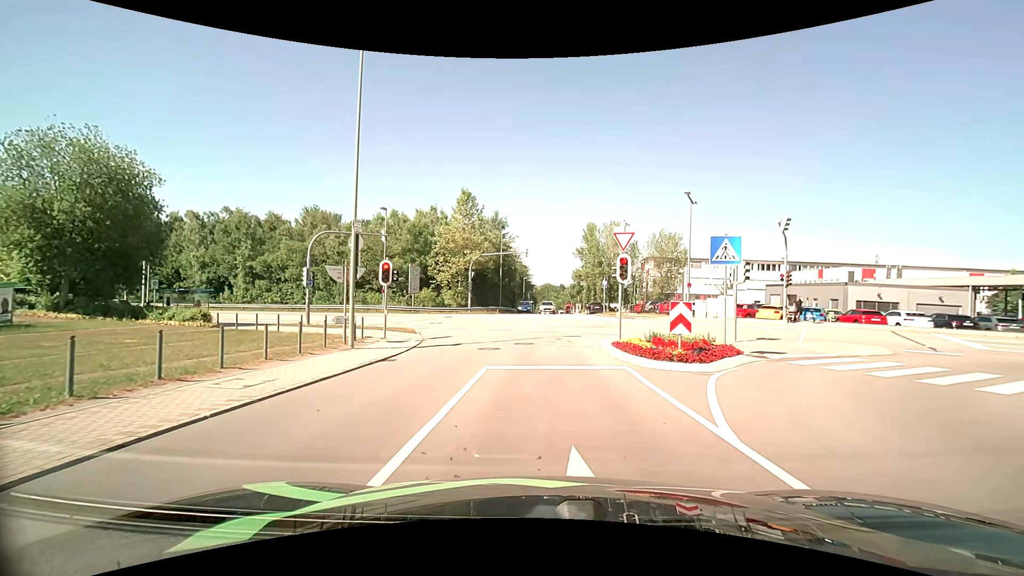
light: Day
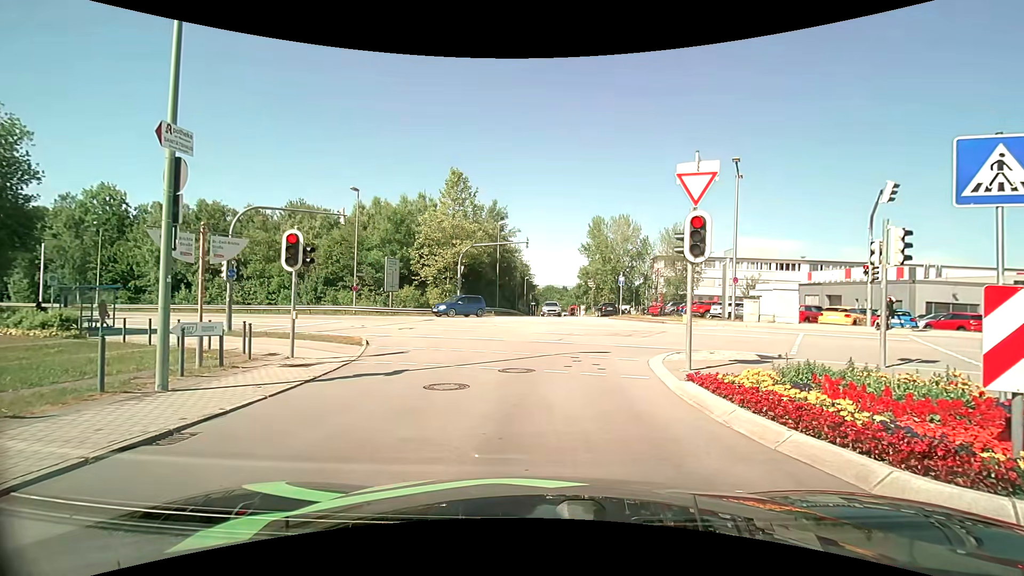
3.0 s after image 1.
(0.0, +7.8) m; 0°
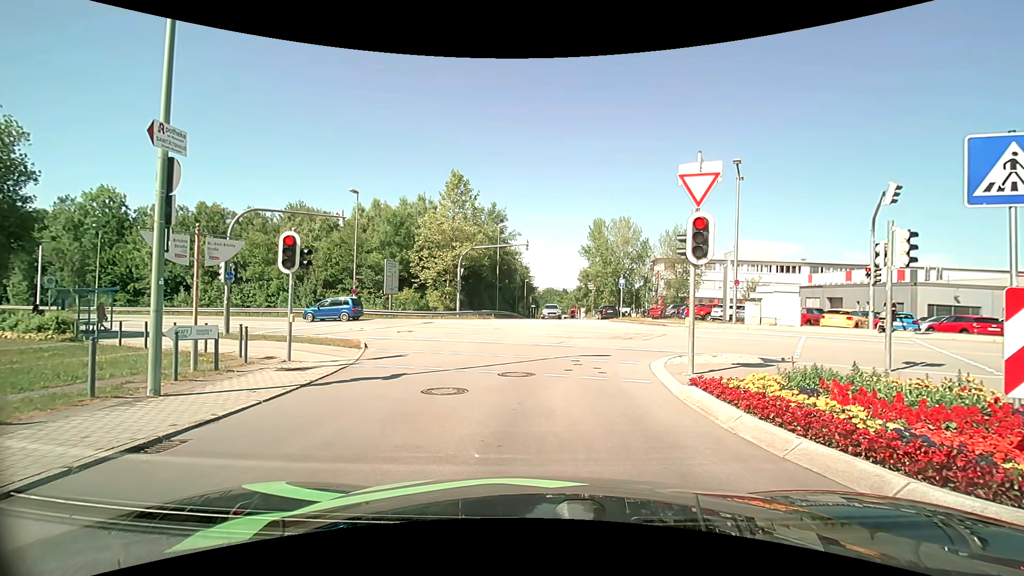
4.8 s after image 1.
(0.0, +0.2) m; 0°
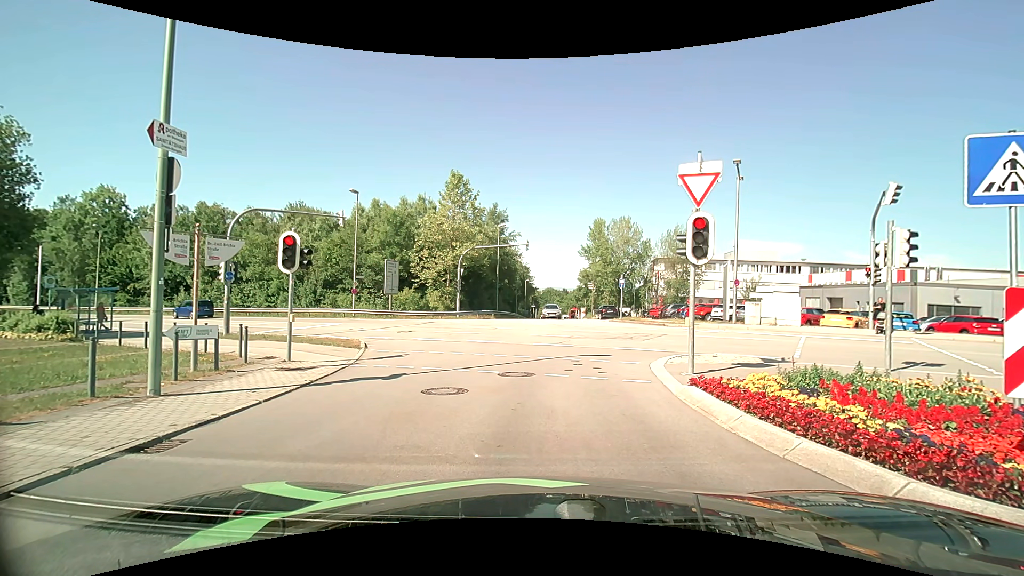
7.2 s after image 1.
(0.0, 0.0) m; 0°
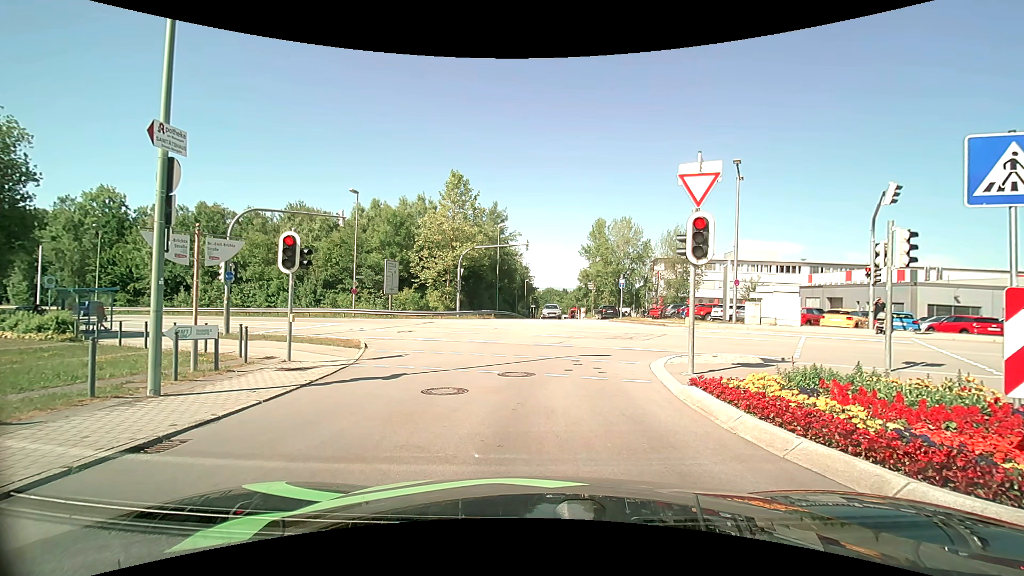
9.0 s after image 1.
(0.0, 0.0) m; 0°
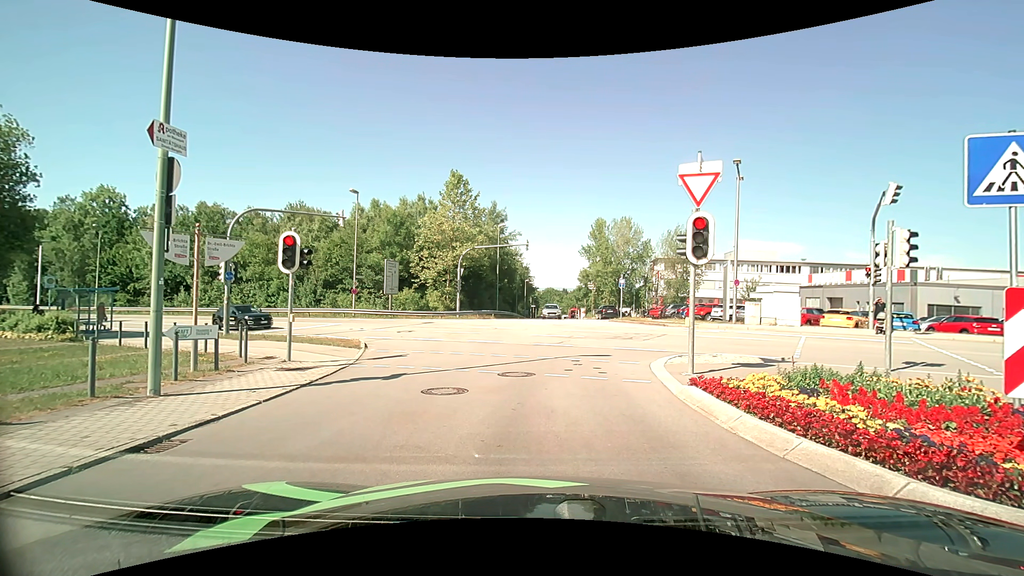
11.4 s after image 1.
(0.0, 0.0) m; 0°
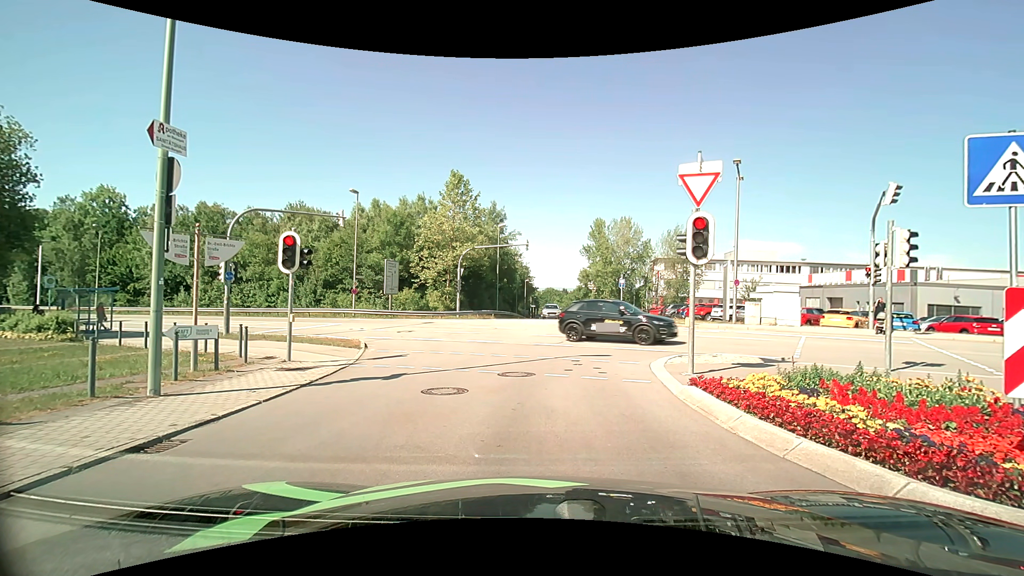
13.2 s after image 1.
(0.0, 0.0) m; 0°
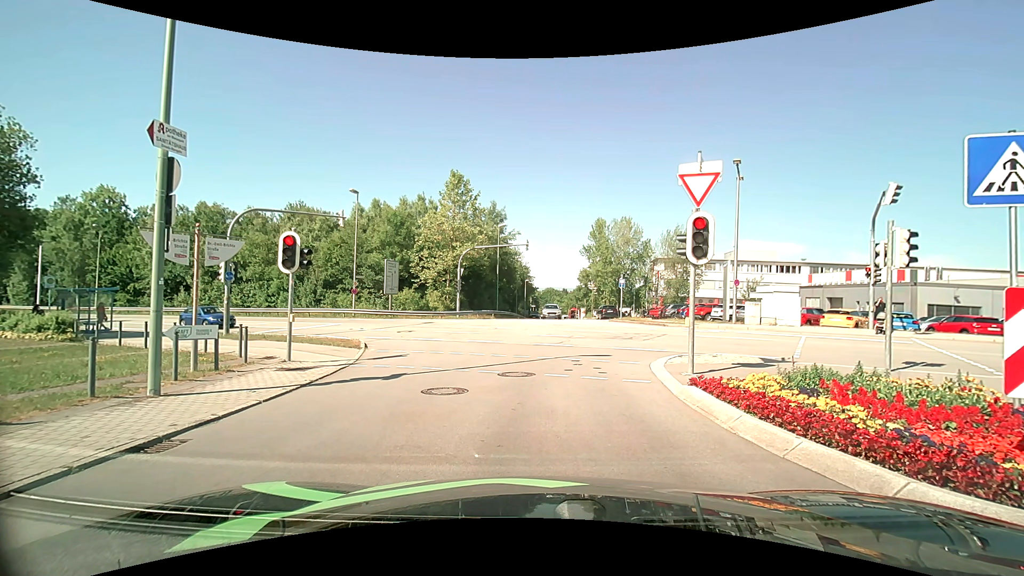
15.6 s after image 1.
(0.0, 0.0) m; 0°
(0, +10) (-1, +20) (-4, +29) (-12, +36) (-20, +41) (-29, +45) (-39, +49) (-48, +53) (-57, +56) (-67, +59) m
